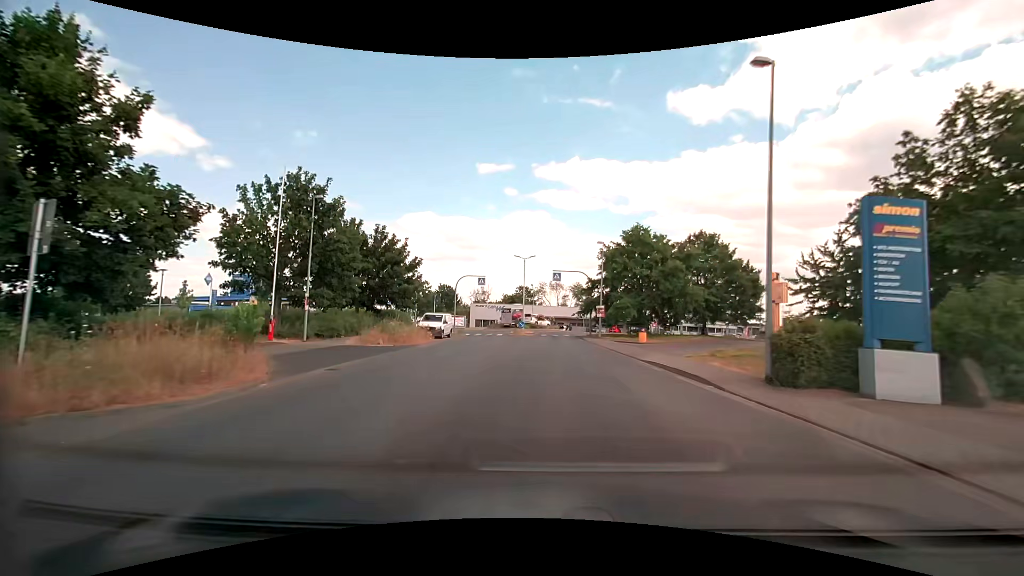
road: unclassified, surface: asphalt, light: Day
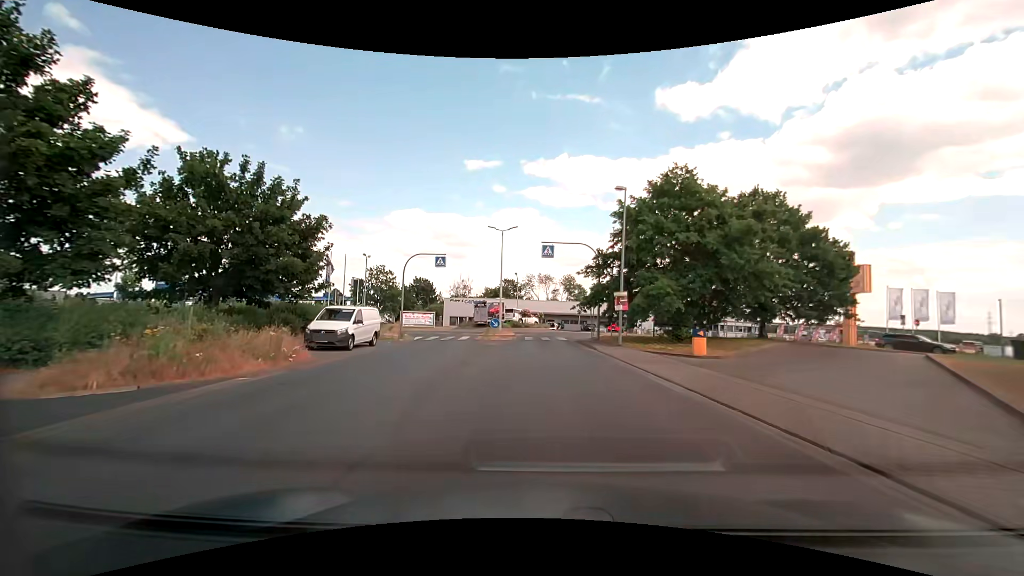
(+0.2, +15.4) m; +1°
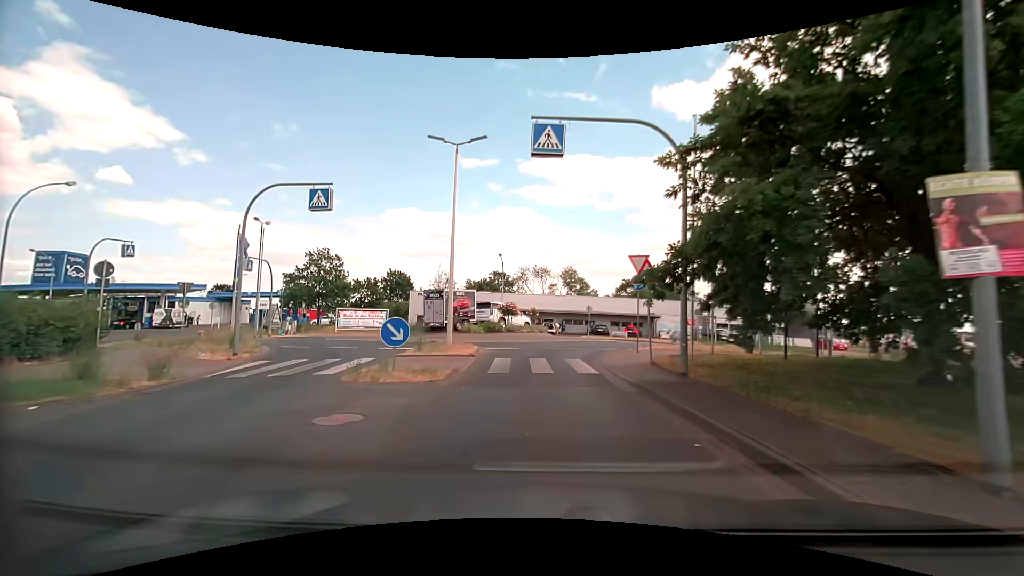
(0.0, +19.1) m; 0°
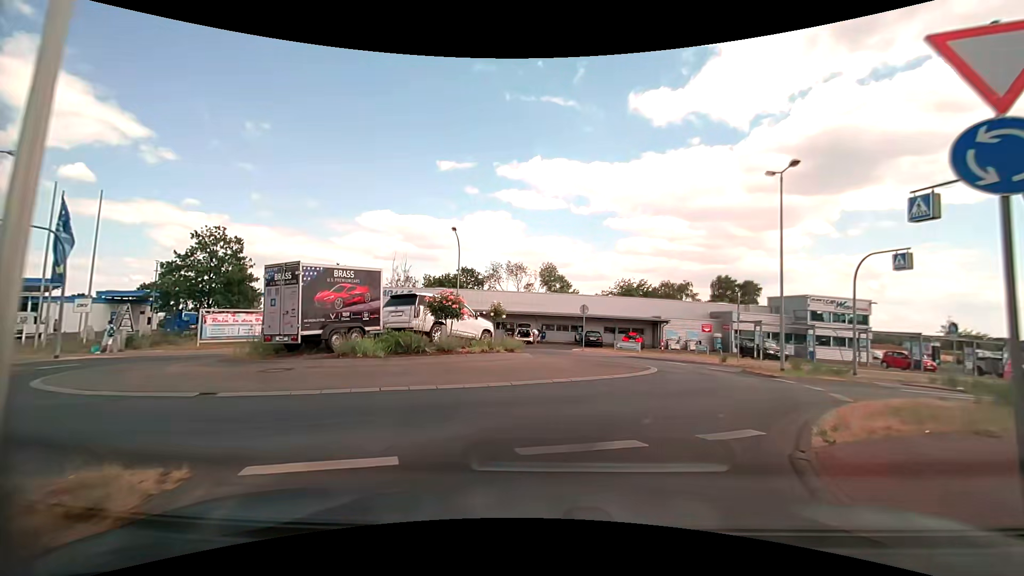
(+0.1, +15.2) m; +3°
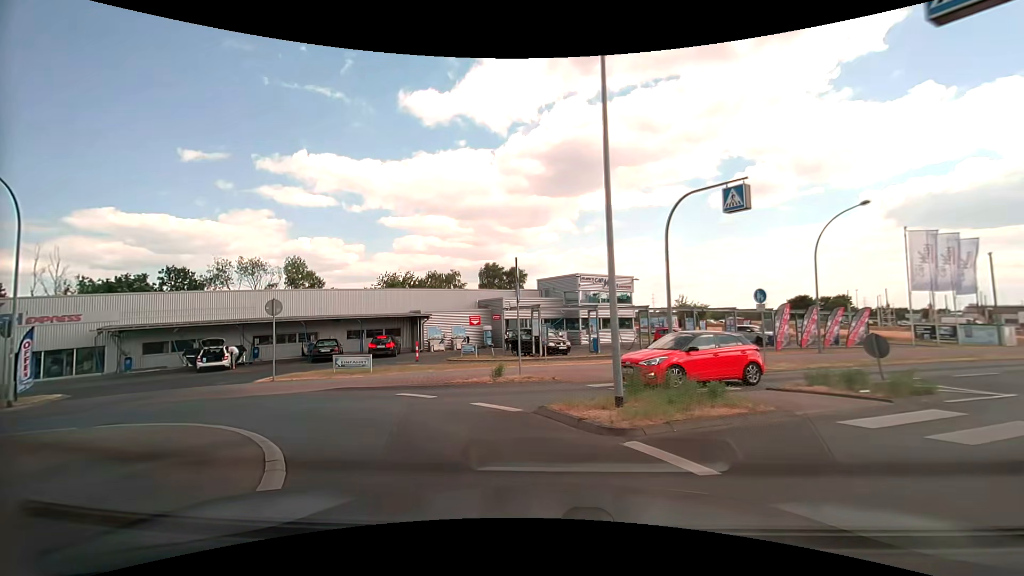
(+3.3, +12.1) m; +26°
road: tertiary
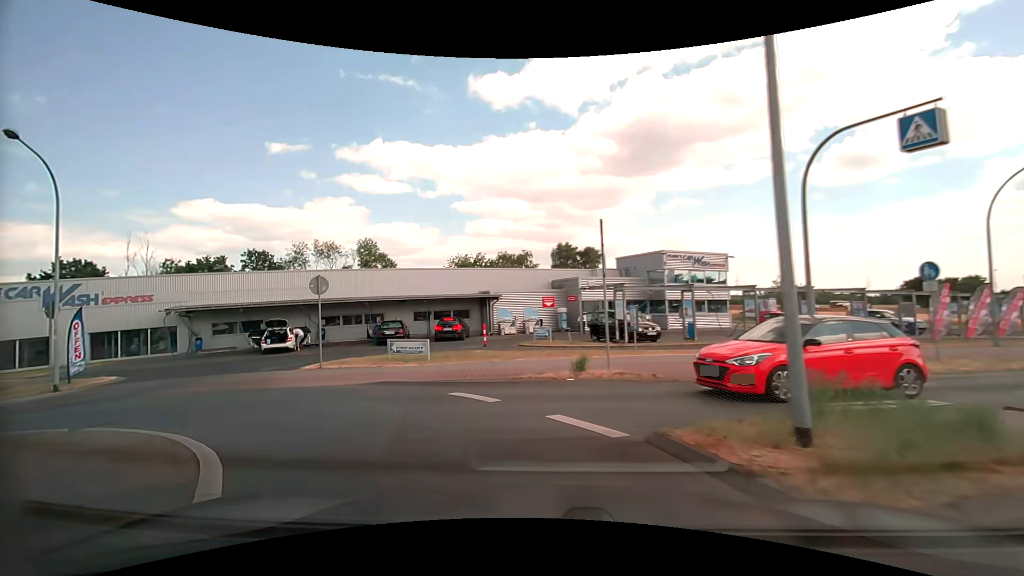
(-0.2, +3.2) m; -7°
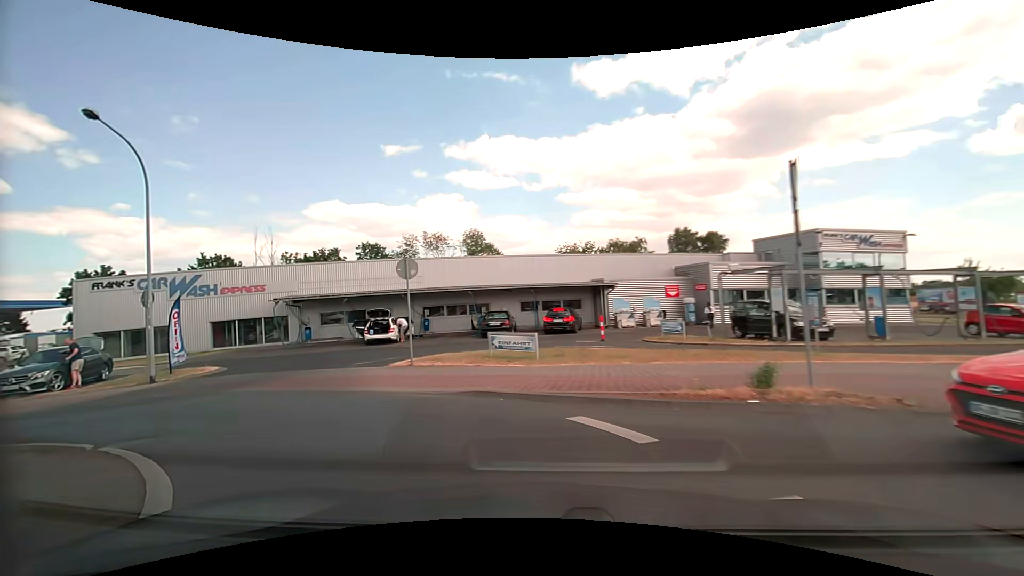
(-0.4, +3.3) m; -12°
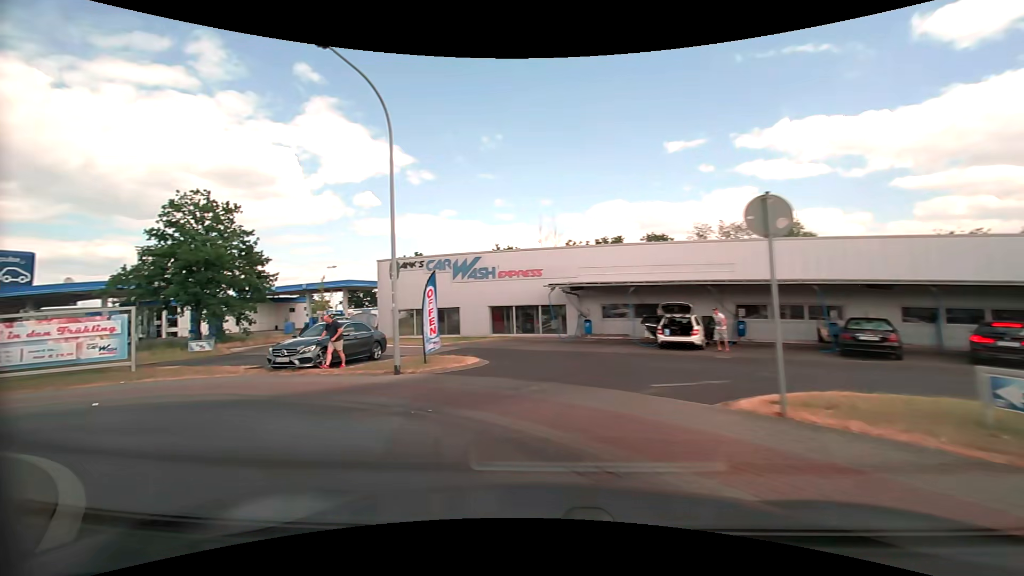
(-1.9, +6.4) m; -34°
(-4, +9) (-14, +11) (-24, +9) (-33, +12) (-43, +15) (-52, +19) (-61, +23) (-70, +26) (-80, +30) (-89, +34) m
